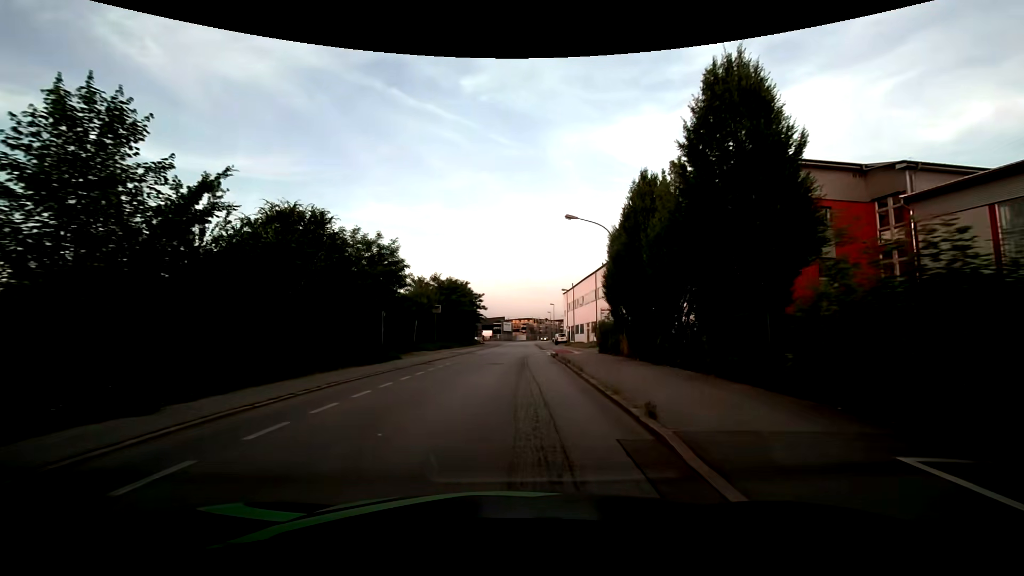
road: residential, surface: asphalt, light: Day
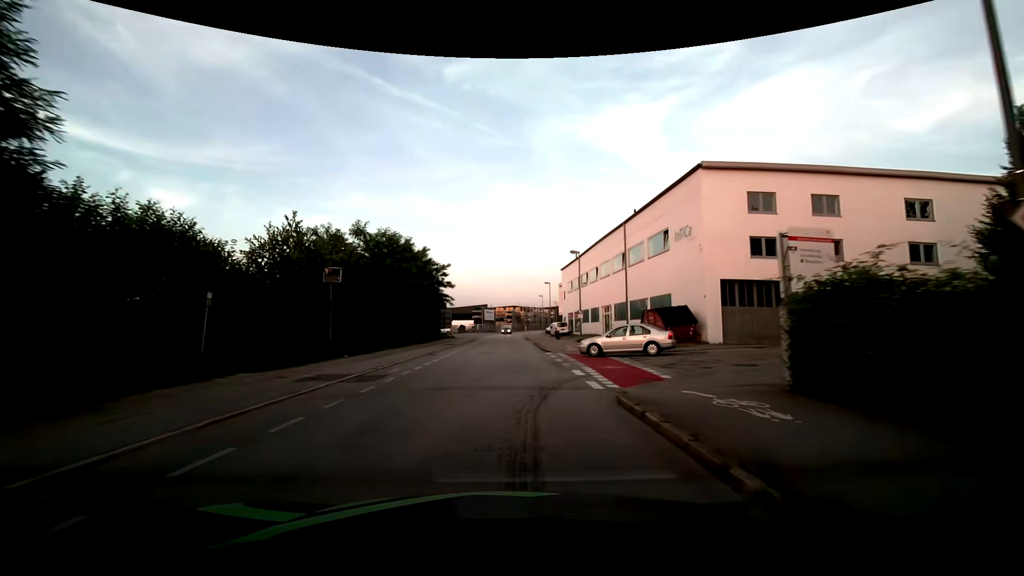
(+0.7, +25.9) m; +3°
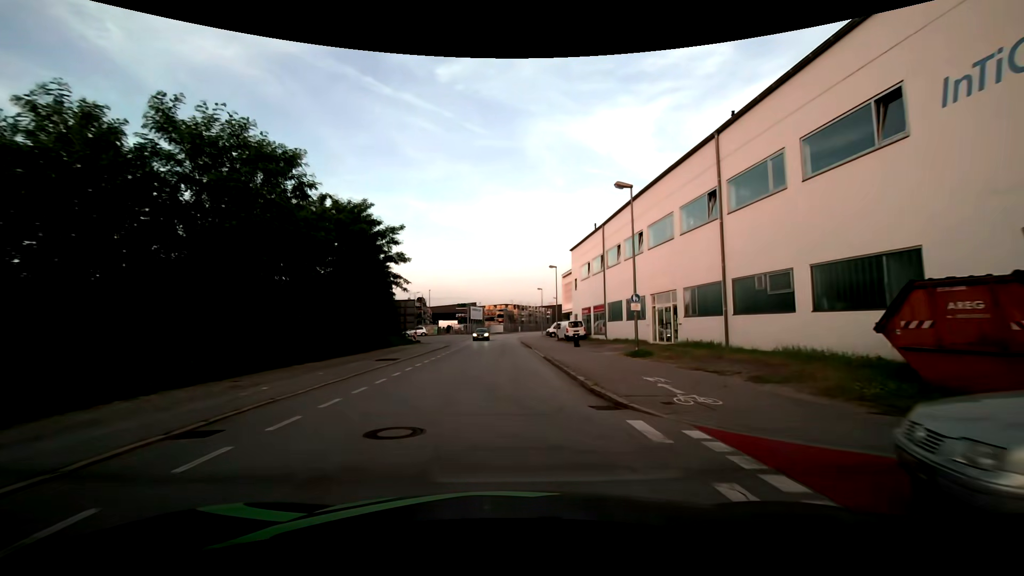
(-0.2, +20.3) m; 0°
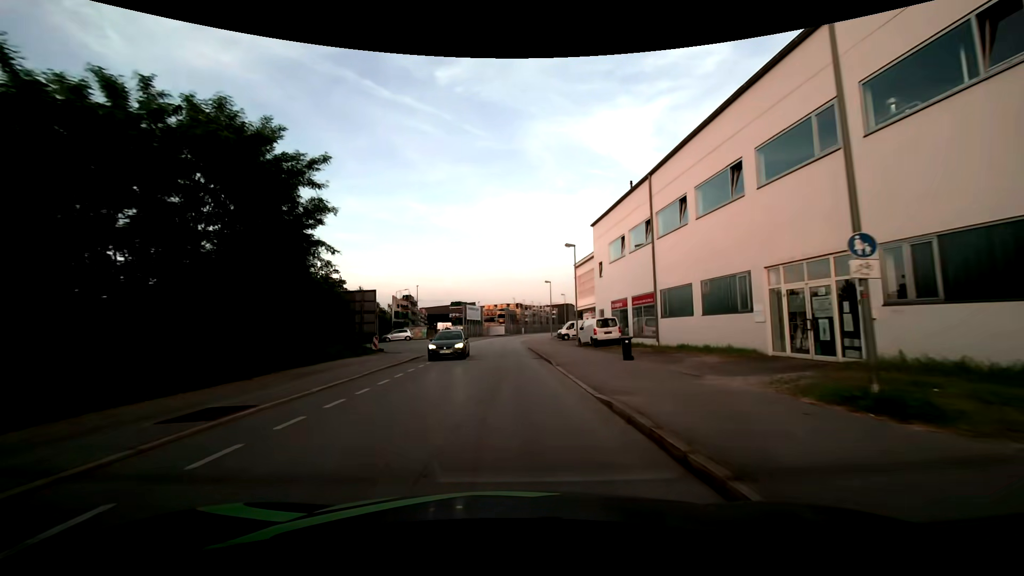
(0.0, +13.9) m; 0°
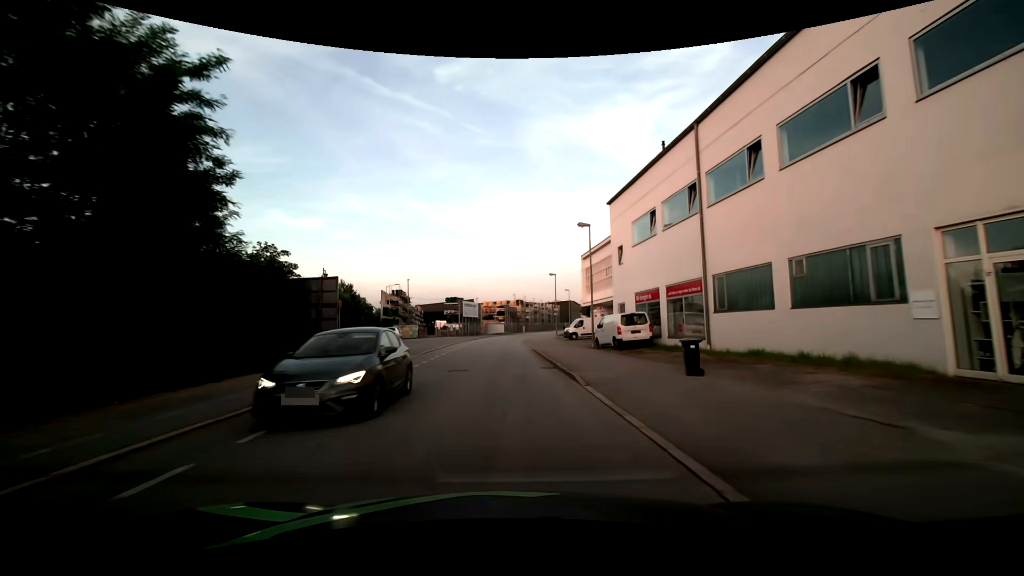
(0.0, +7.1) m; 0°
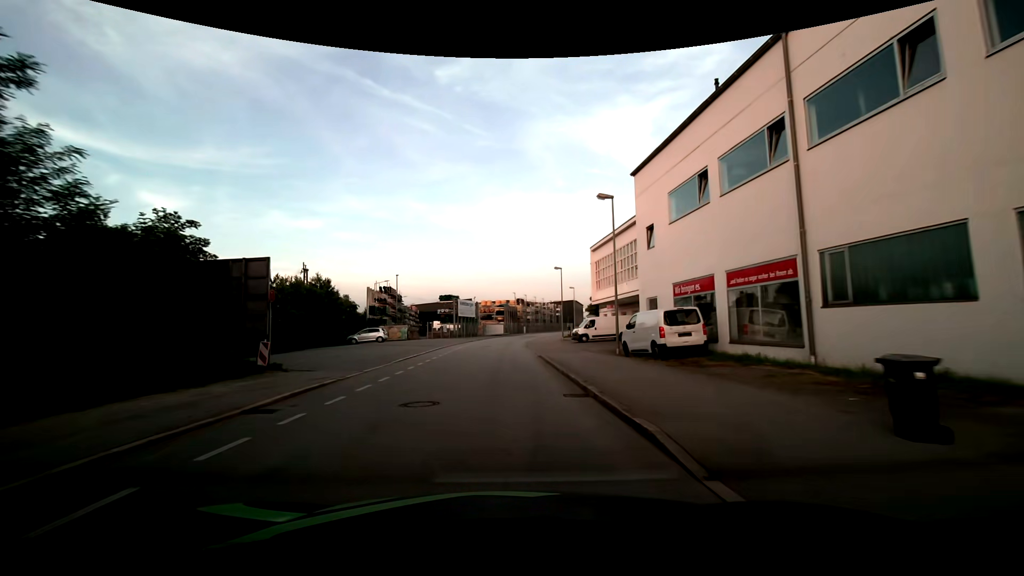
(0.0, +7.0) m; 0°
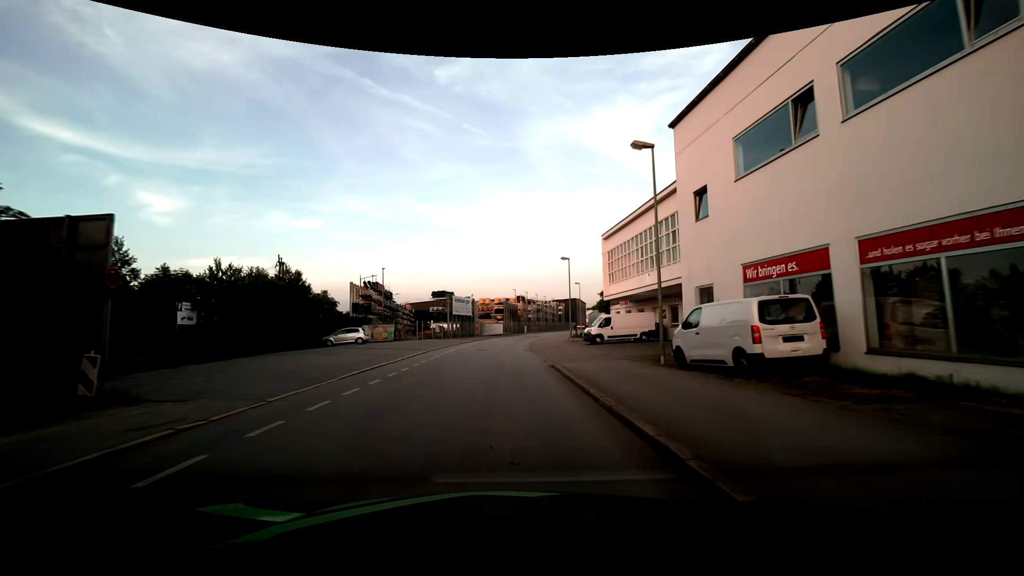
(0.0, +7.0) m; 0°
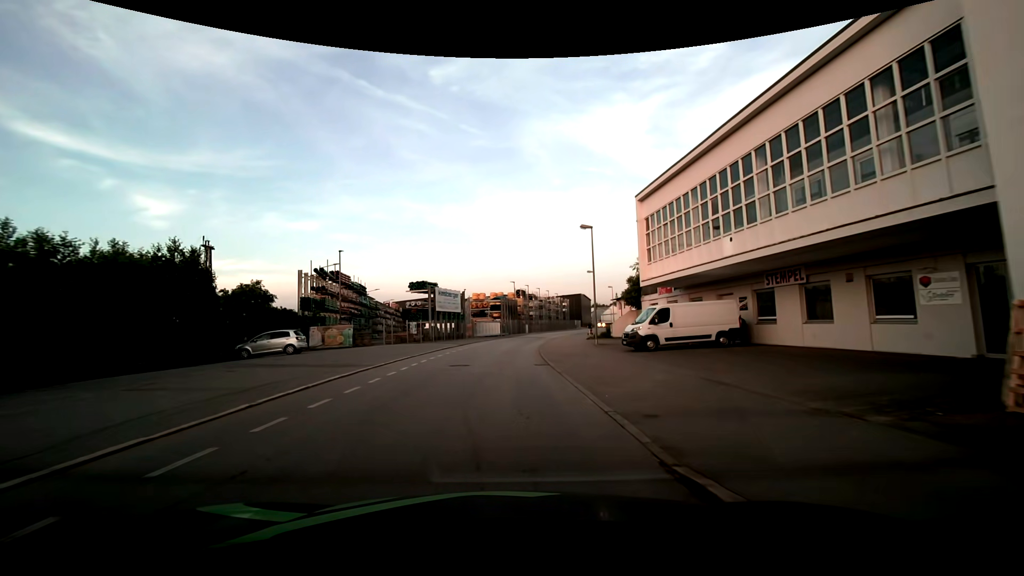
(0.0, +13.9) m; 0°
(0, +10) (0, +20) (0, +30) (+1, +40) (+2, +50) (+4, +60) (+7, +69) (+9, +79) (+12, +89) (+15, +98) m
